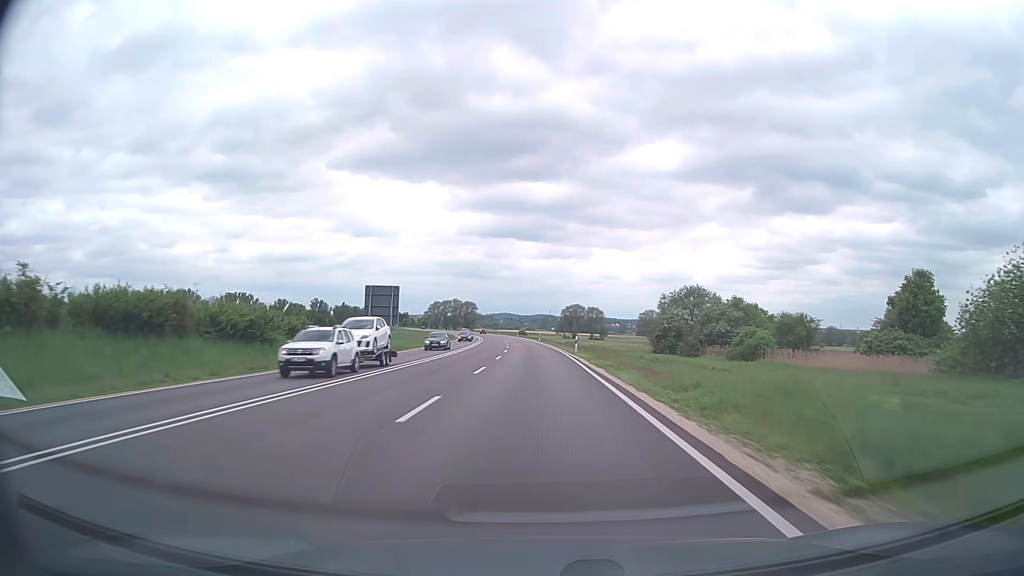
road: trunk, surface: asphalt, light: Day
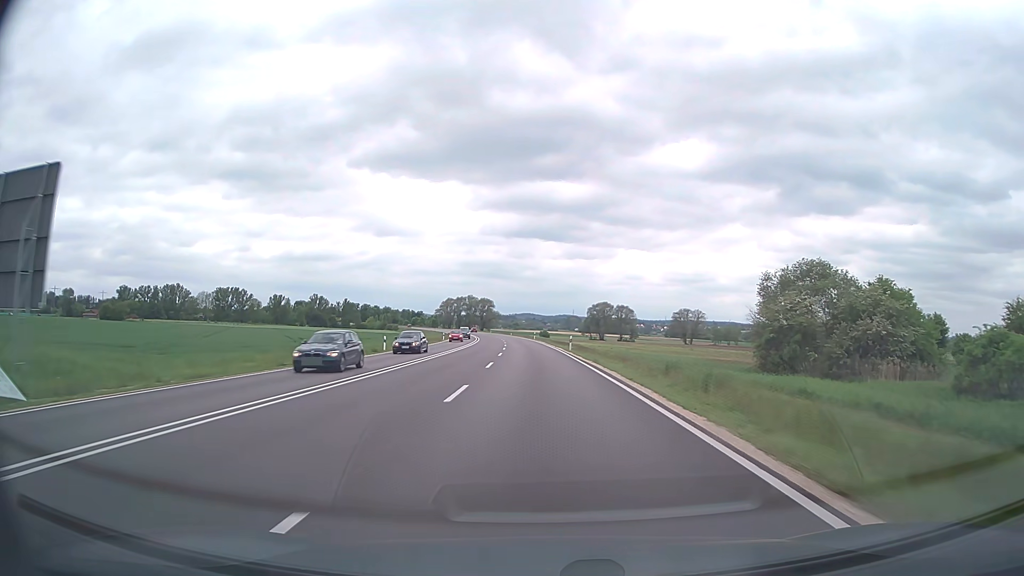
(-0.7, +45.5) m; -2°
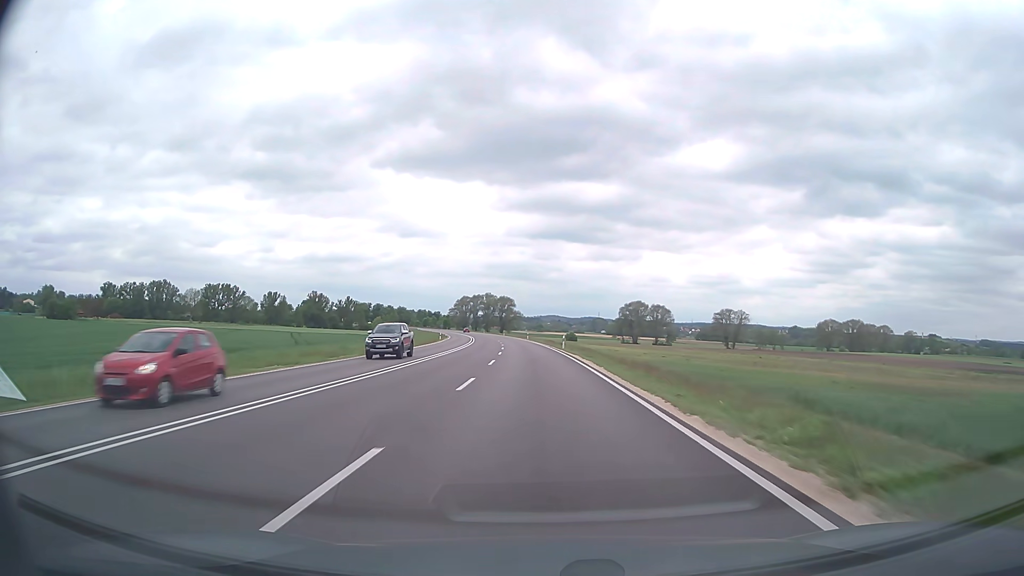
(-0.8, +45.3) m; -2°
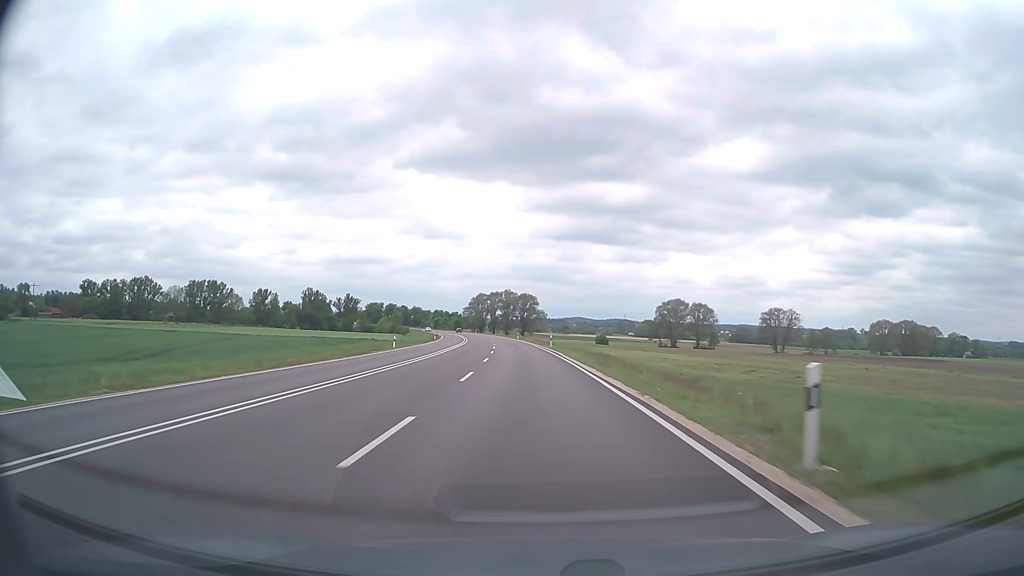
(-0.8, +45.3) m; -2°
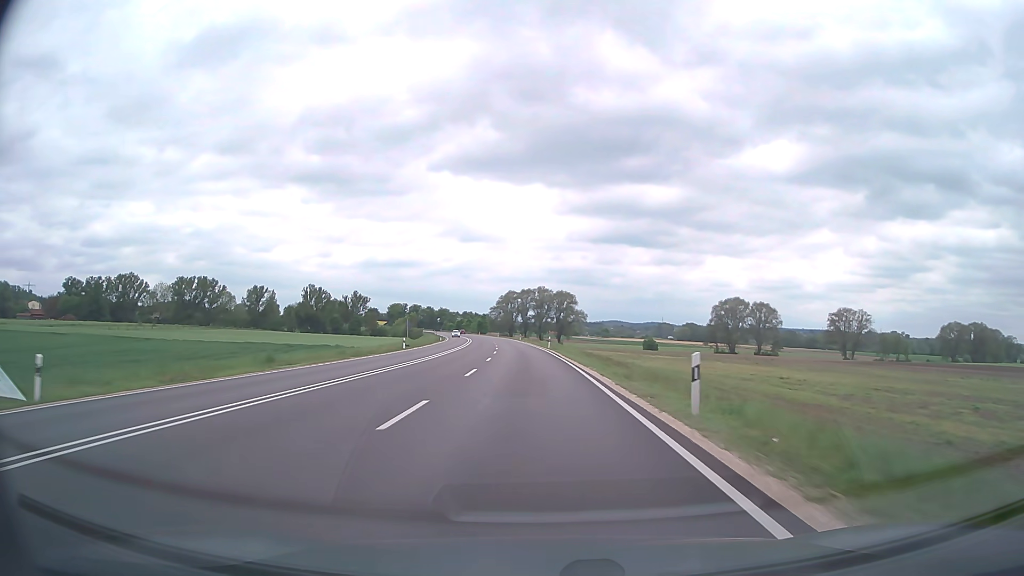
(-1.1, +45.6) m; -3°
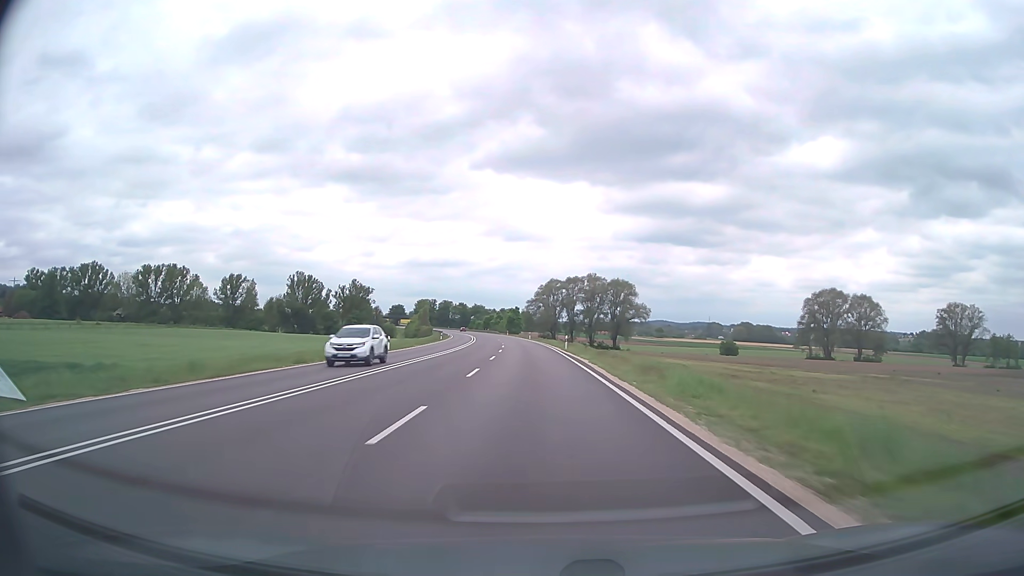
(-2.2, +61.8) m; -4°
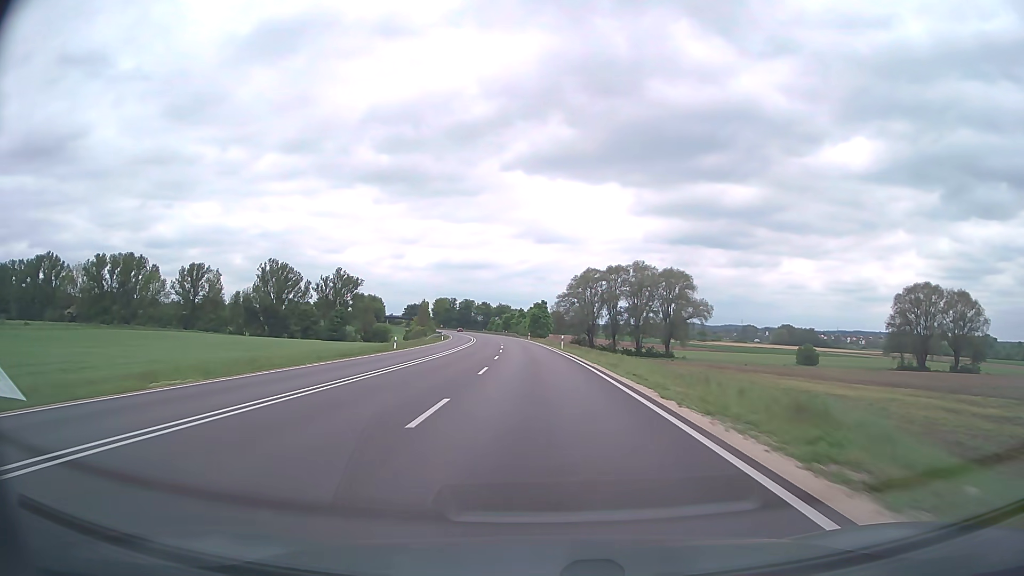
(-1.1, +46.9) m; -3°
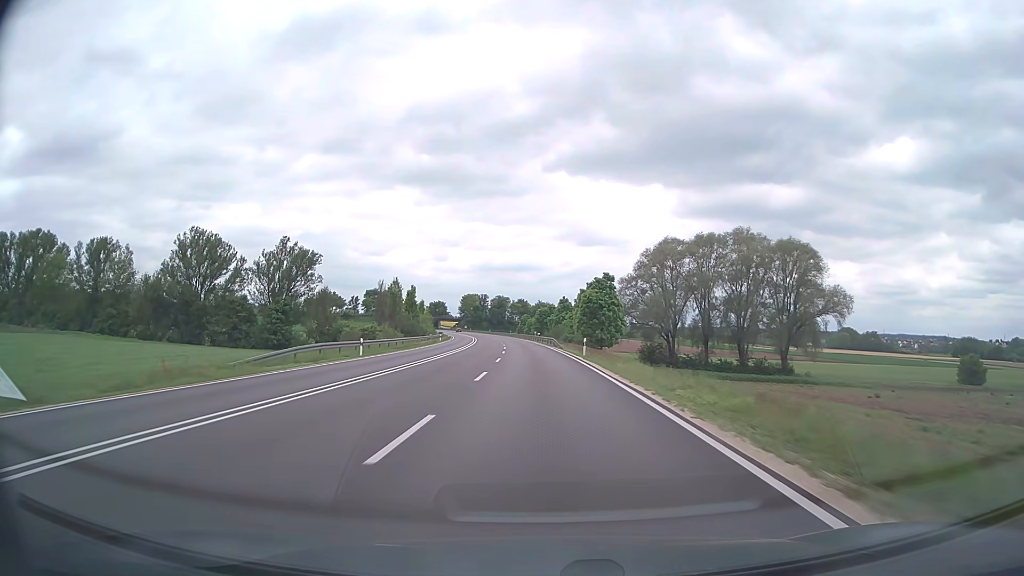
(-2.0, +62.9) m; -4°
(0, +10) (0, +20) (0, +30) (-1, +40) (-1, +50) (-2, +60) (-2, +70) (-3, +80) (-4, +90) (-5, +100) m
